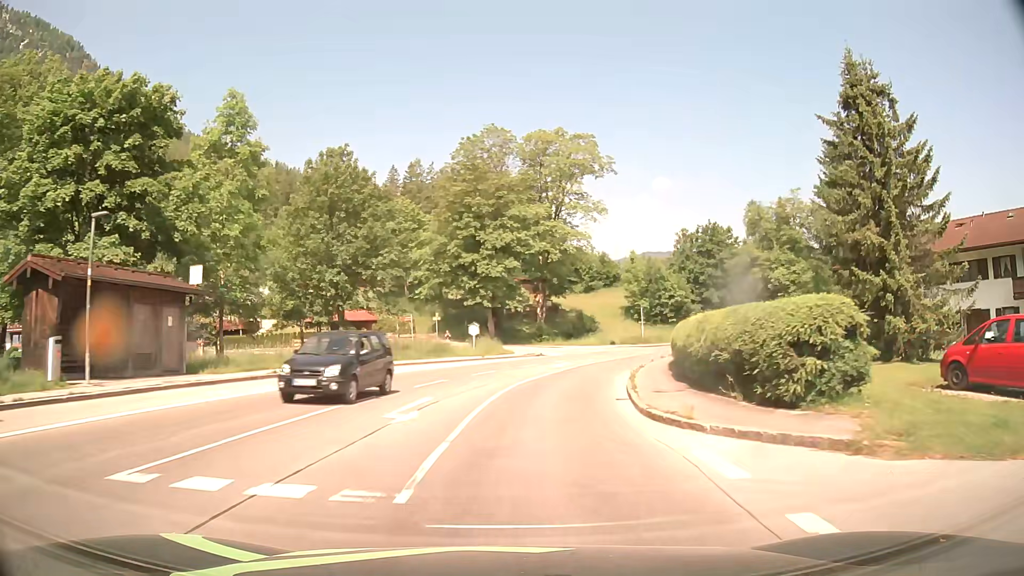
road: tertiary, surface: asphalt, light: Day
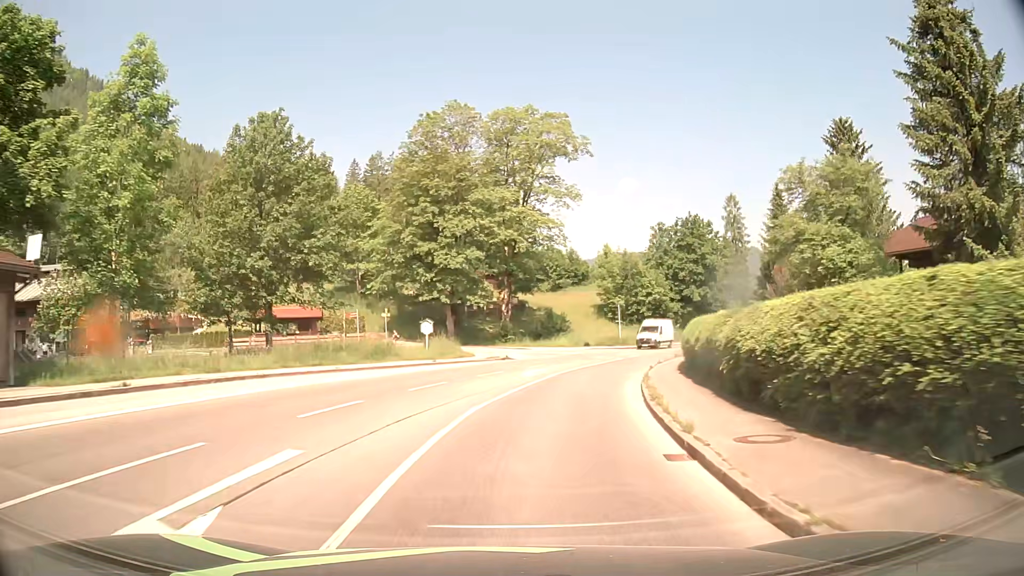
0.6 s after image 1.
(+0.2, +7.7) m; +2°
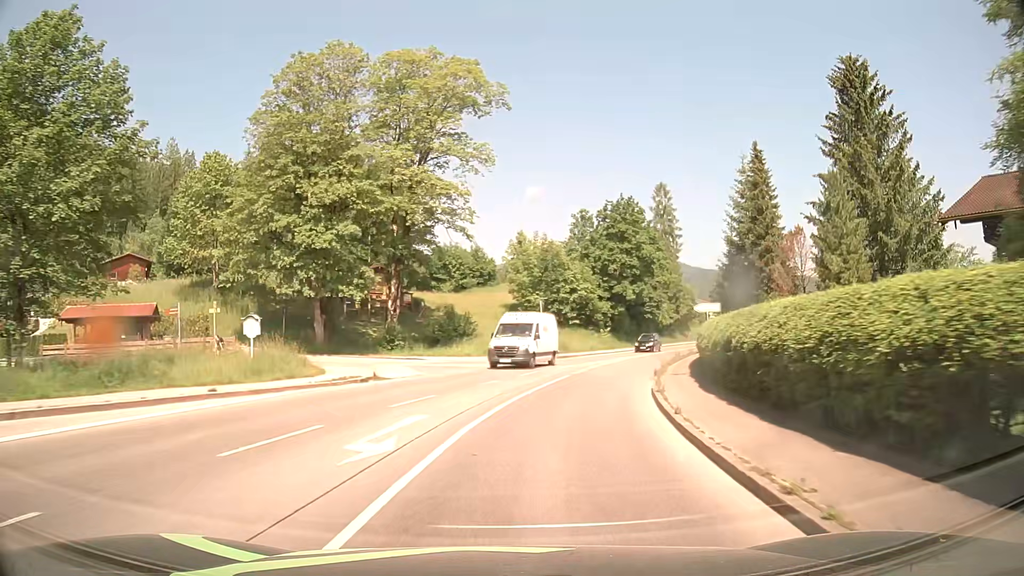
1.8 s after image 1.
(+1.2, +15.4) m; +8°
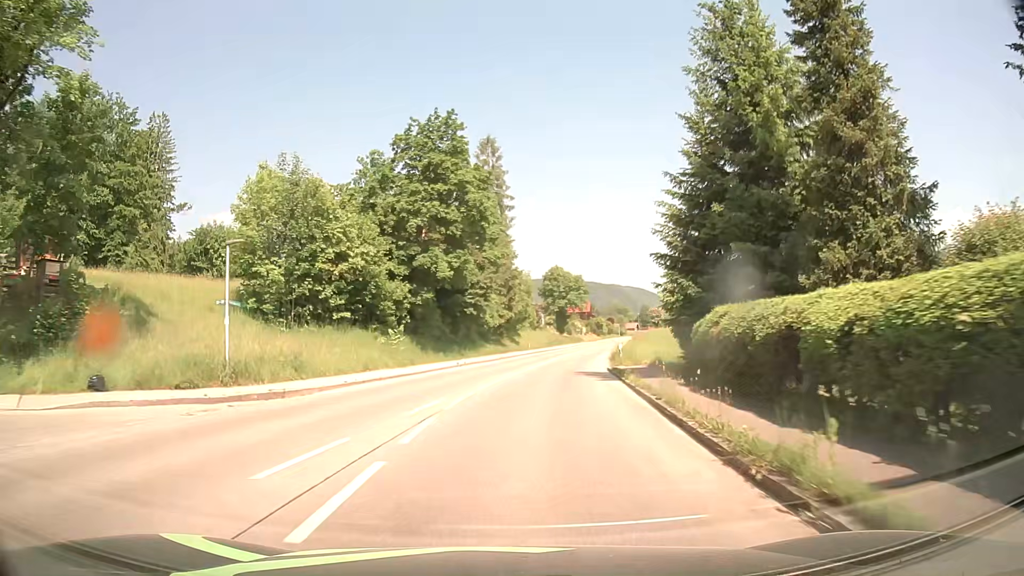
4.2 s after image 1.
(+4.9, +30.4) m; +17°
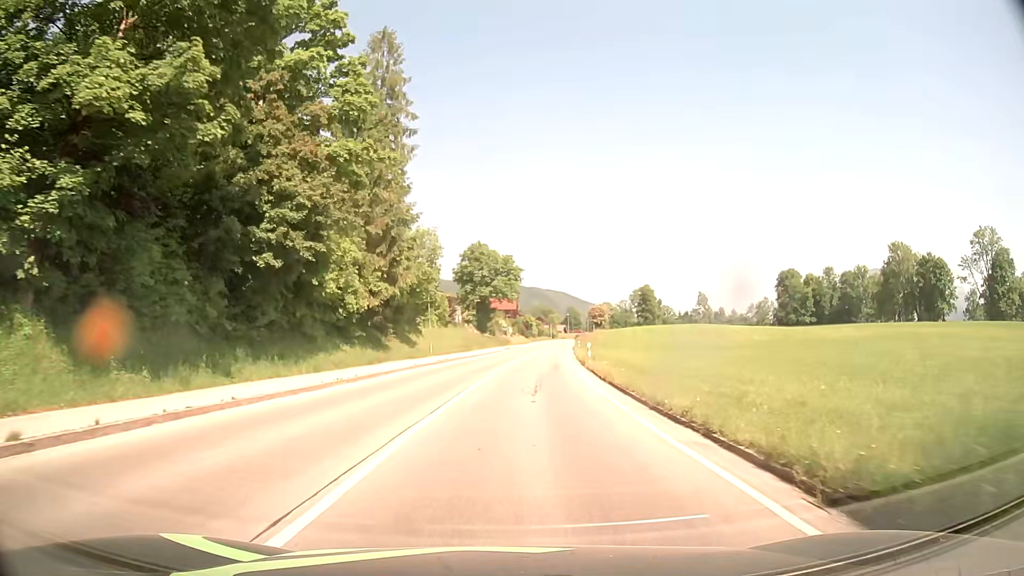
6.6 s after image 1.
(+2.2, +30.9) m; +7°
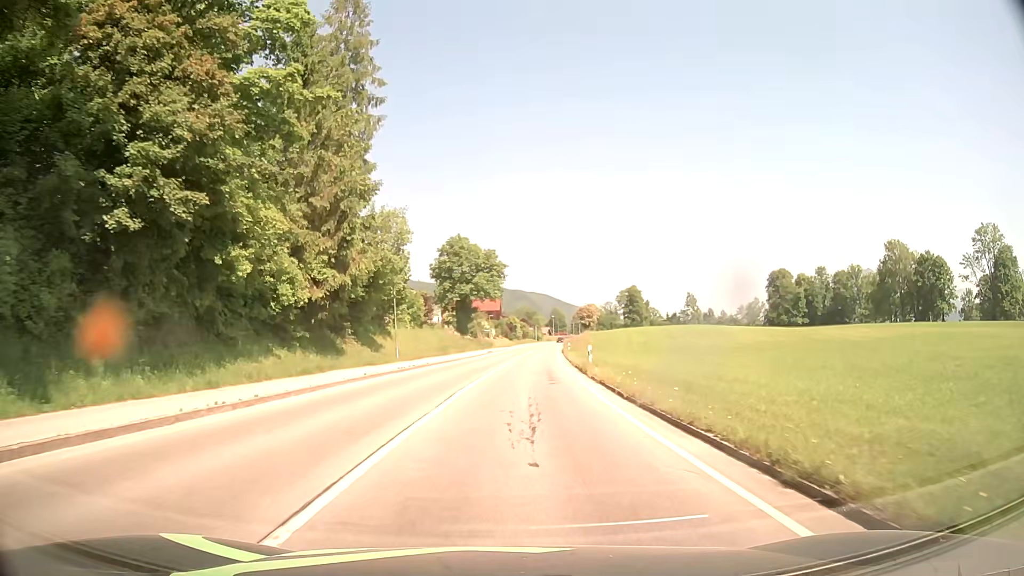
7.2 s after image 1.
(+0.1, +7.8) m; +2°
